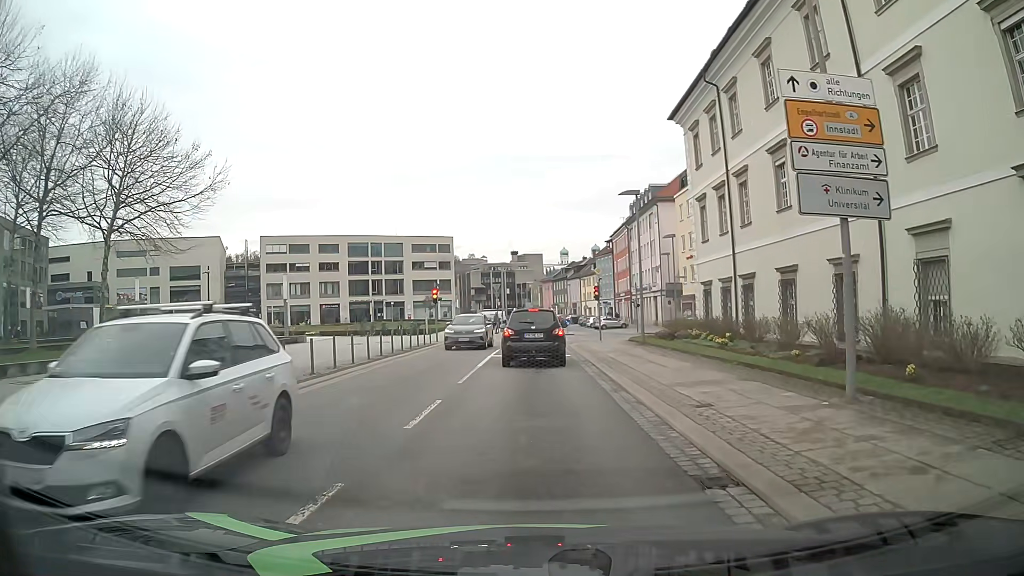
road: tertiary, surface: asphalt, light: Day
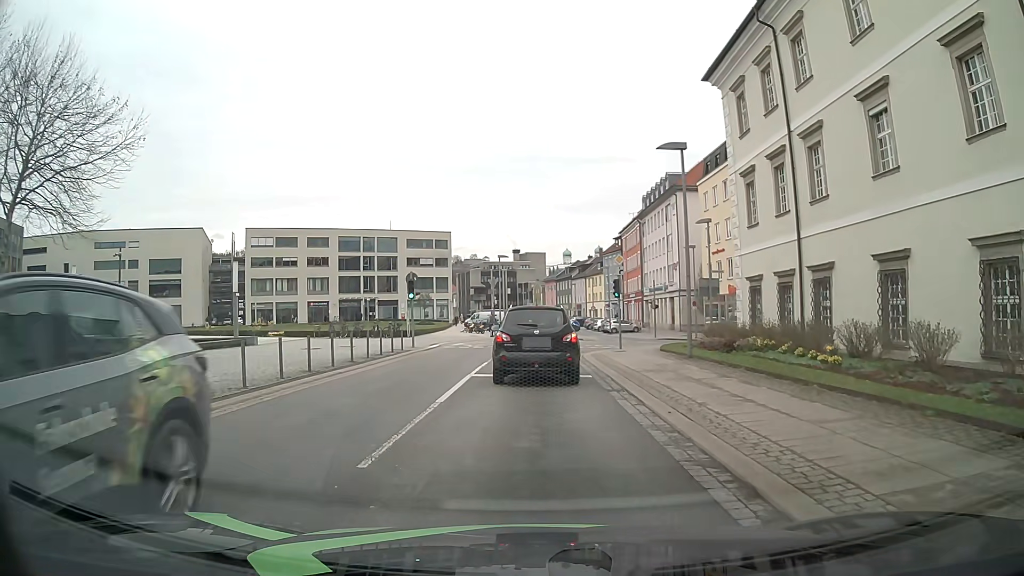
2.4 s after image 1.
(-0.1, +8.4) m; -1°
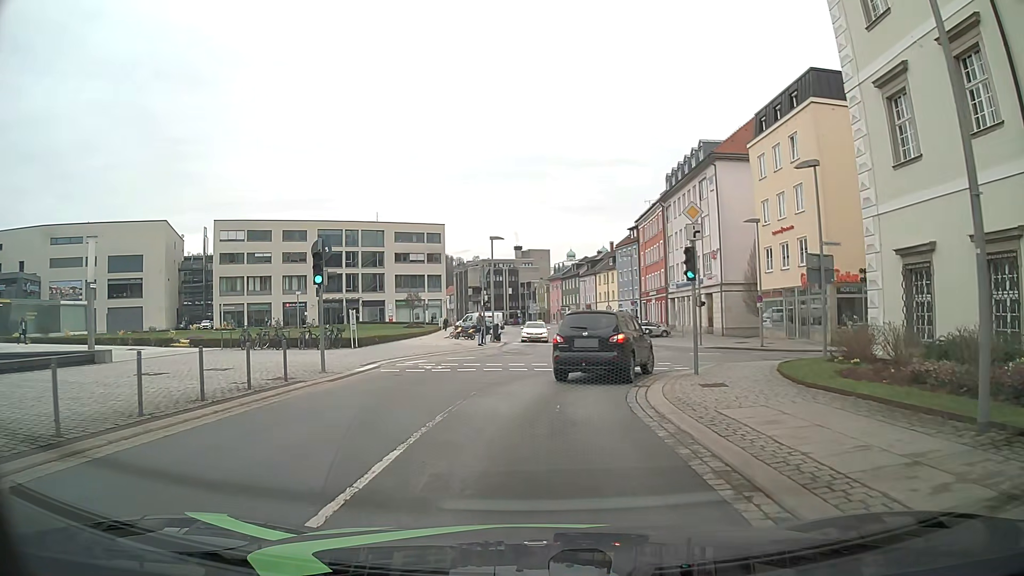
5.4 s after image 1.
(+0.3, +14.5) m; +1°
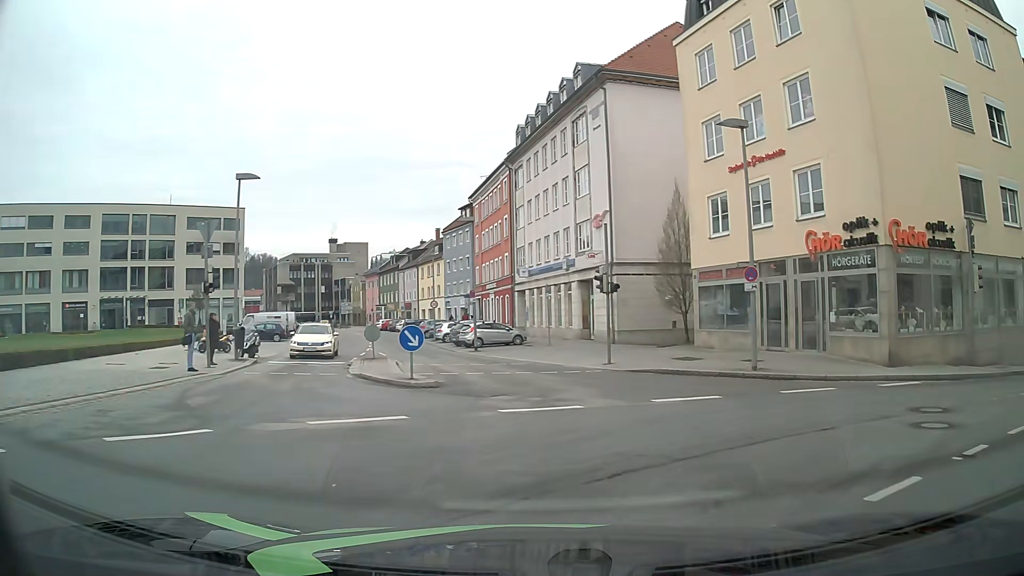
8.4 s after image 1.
(+1.4, +19.2) m; +14°
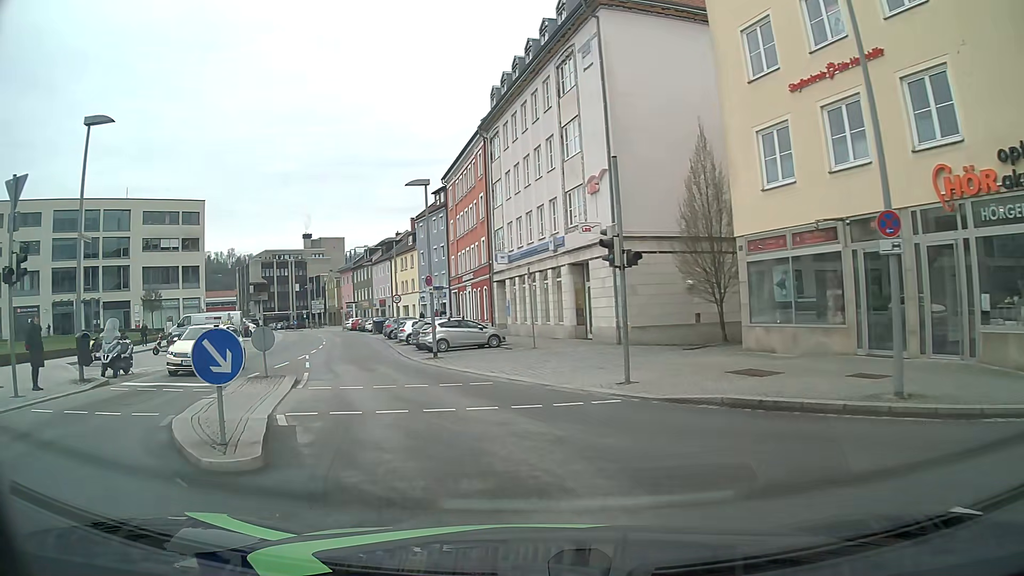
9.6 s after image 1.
(+0.5, +8.7) m; +3°
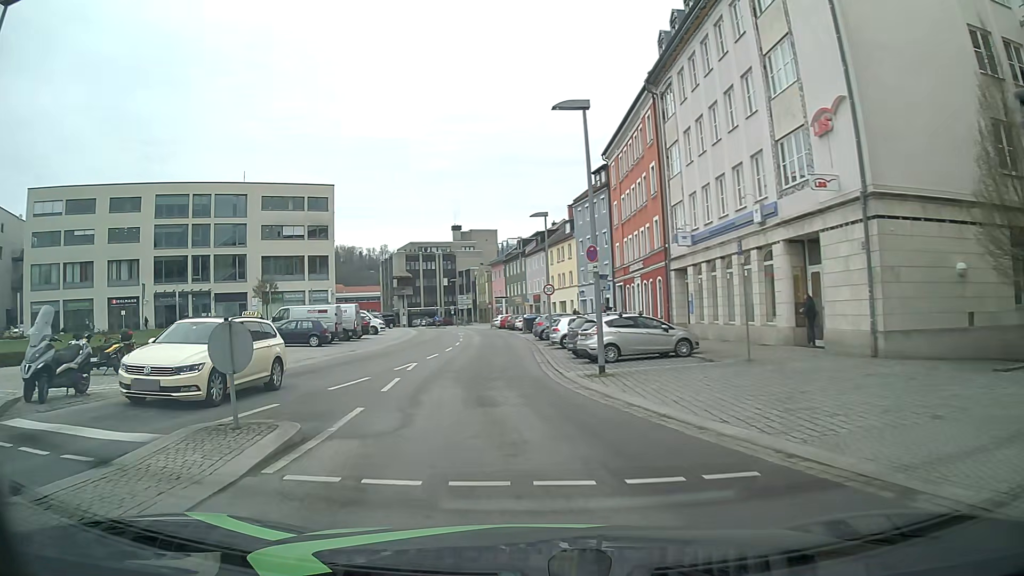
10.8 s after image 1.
(-1.2, +9.2) m; -14°
